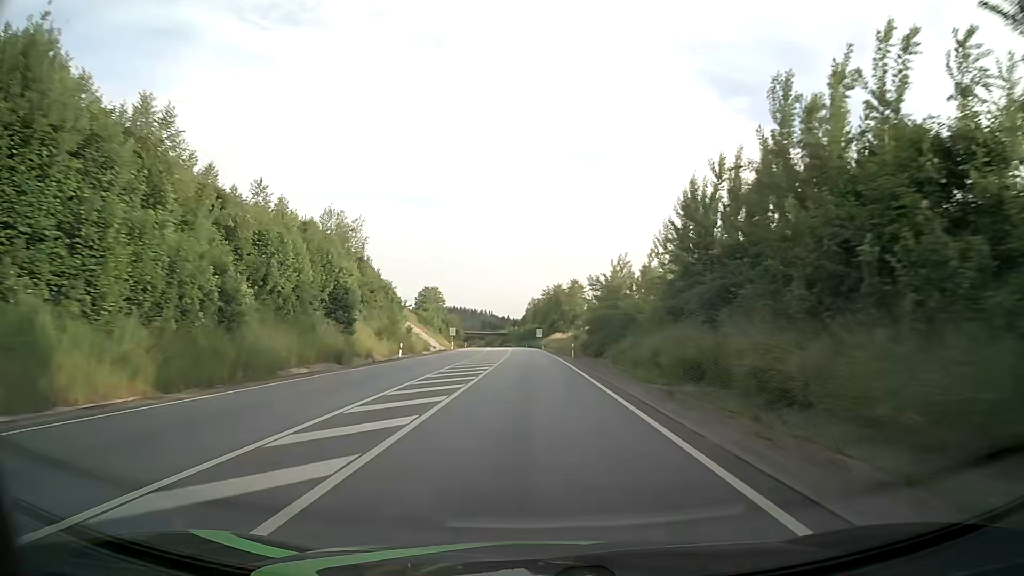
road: primary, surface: asphalt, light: Day
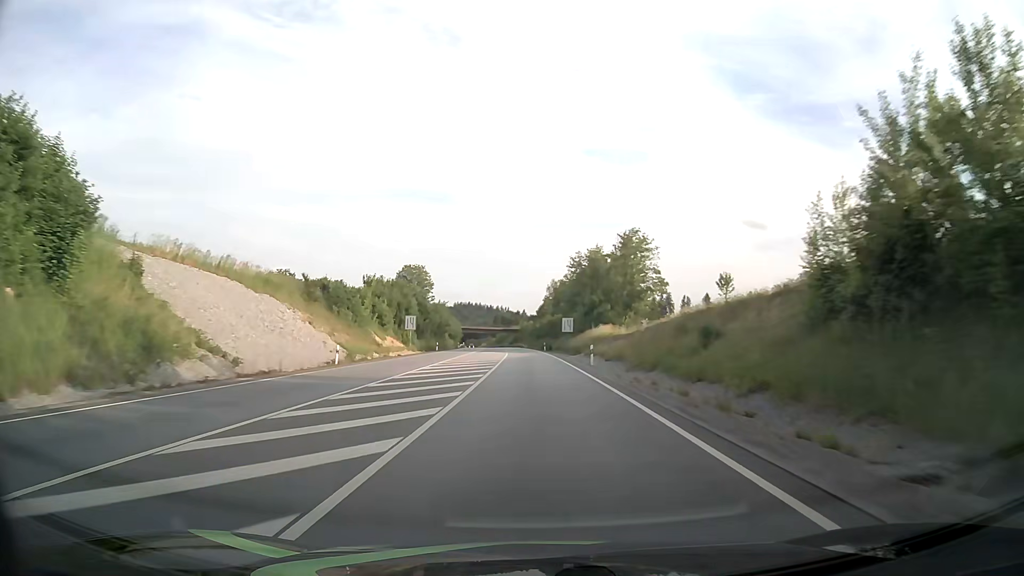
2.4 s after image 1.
(-0.7, +63.3) m; -1°
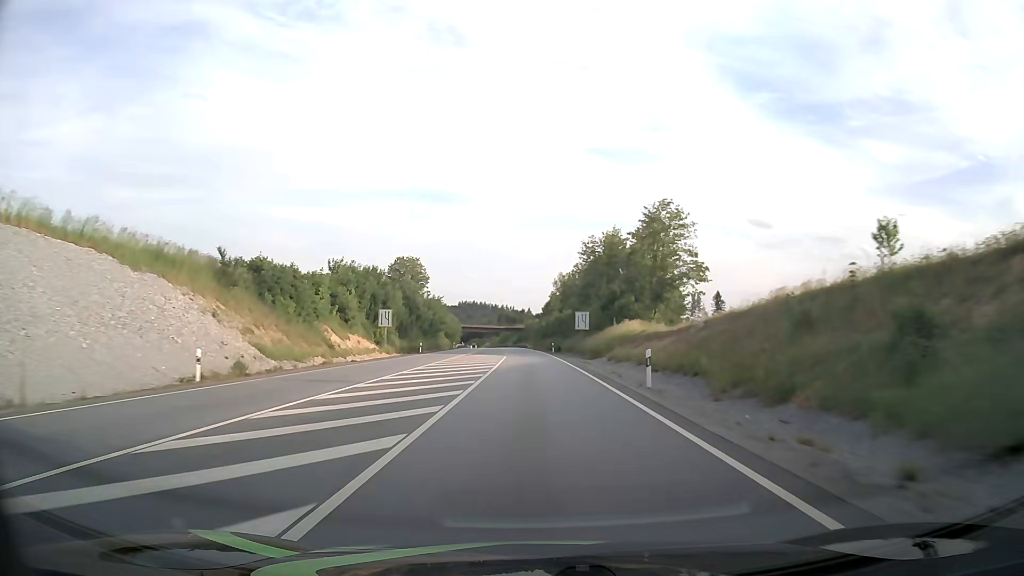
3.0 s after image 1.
(-0.1, +15.8) m; -1°
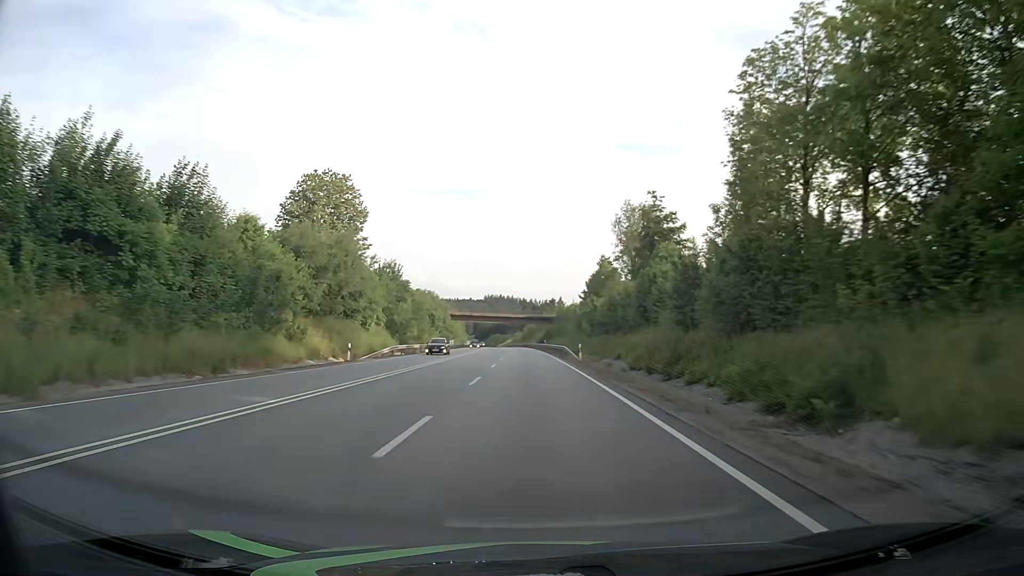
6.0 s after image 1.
(-1.5, +79.4) m; -2°
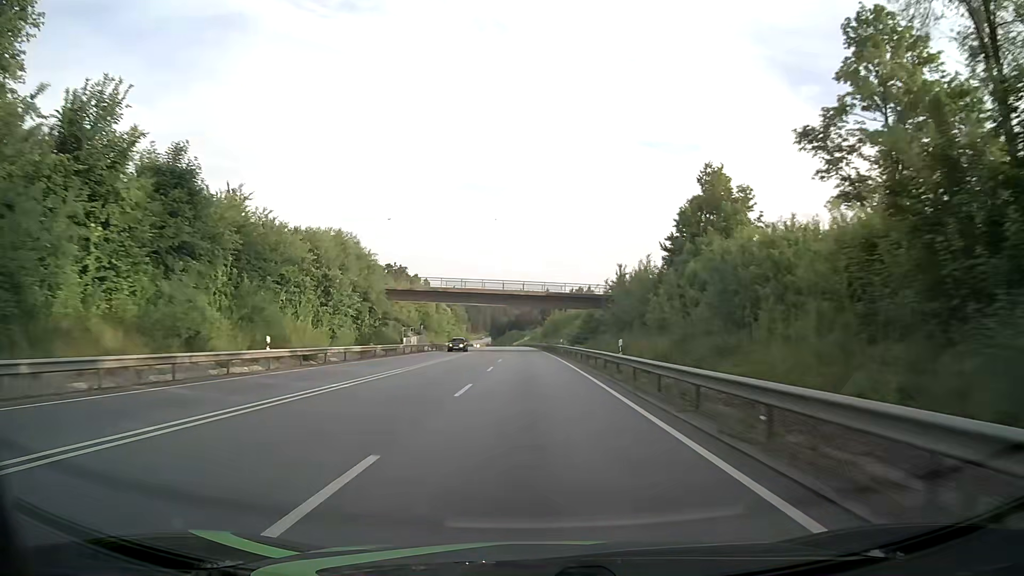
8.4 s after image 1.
(-1.3, +63.6) m; -2°
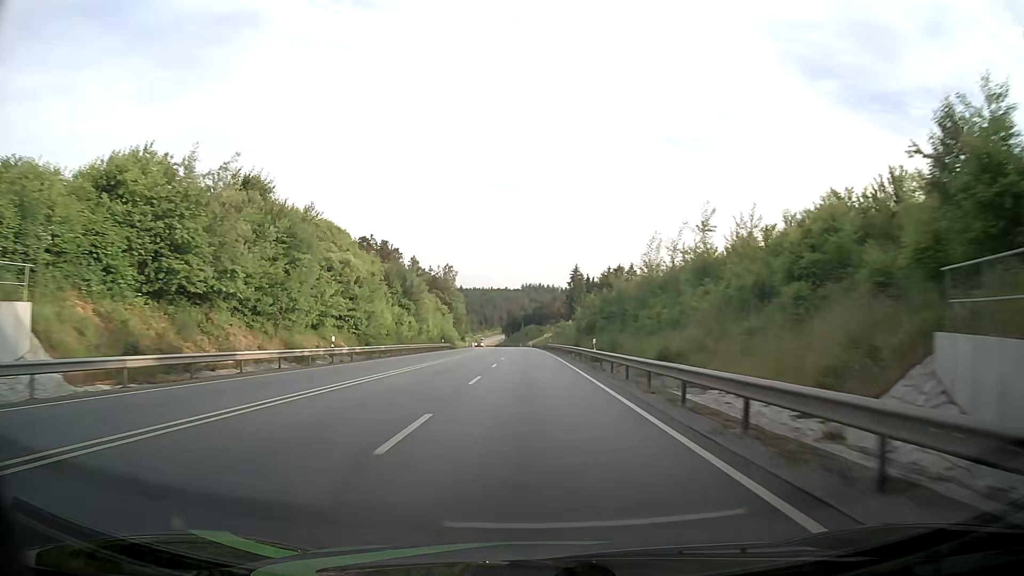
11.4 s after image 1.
(-1.4, +79.3) m; -2°
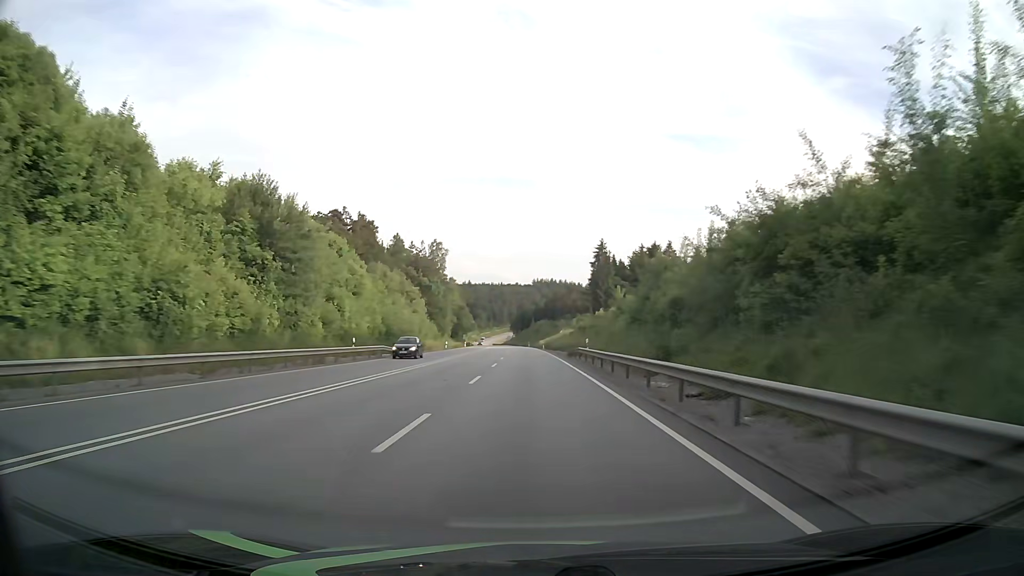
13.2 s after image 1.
(-0.2, +47.6) m; -1°
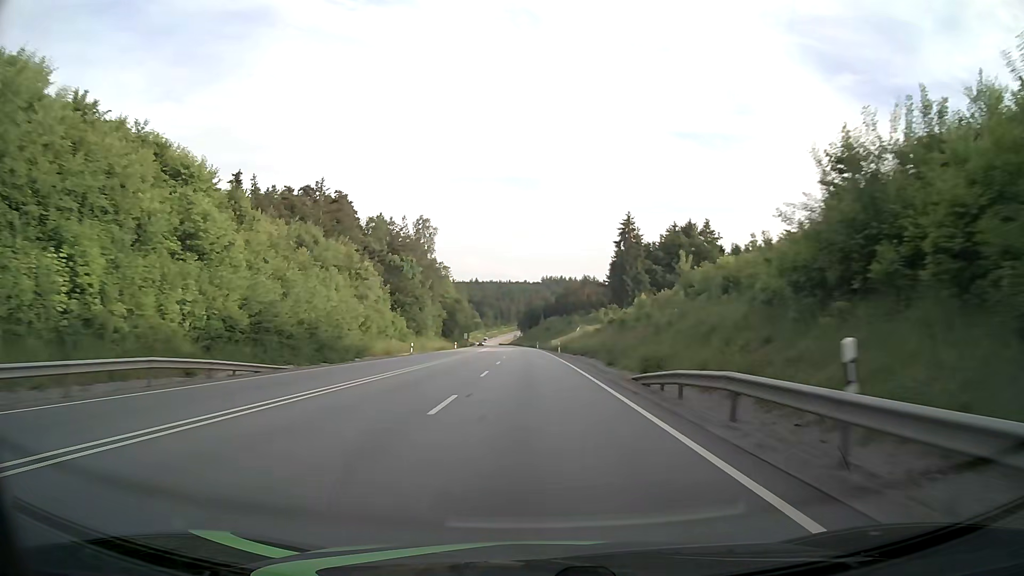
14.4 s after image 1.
(-0.2, +31.7) m; -1°
(0, +10) (0, +20) (0, +30) (0, +40) (-1, +50) (-1, +60) (-1, +70) (-1, +80) (-2, +90) (-2, +100) m
